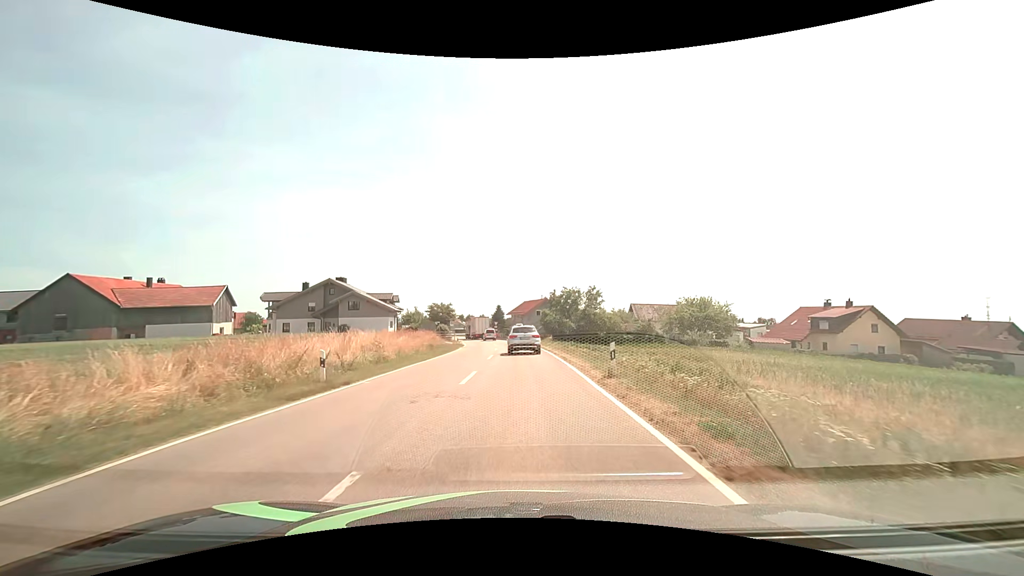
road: tertiary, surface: asphalt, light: Day
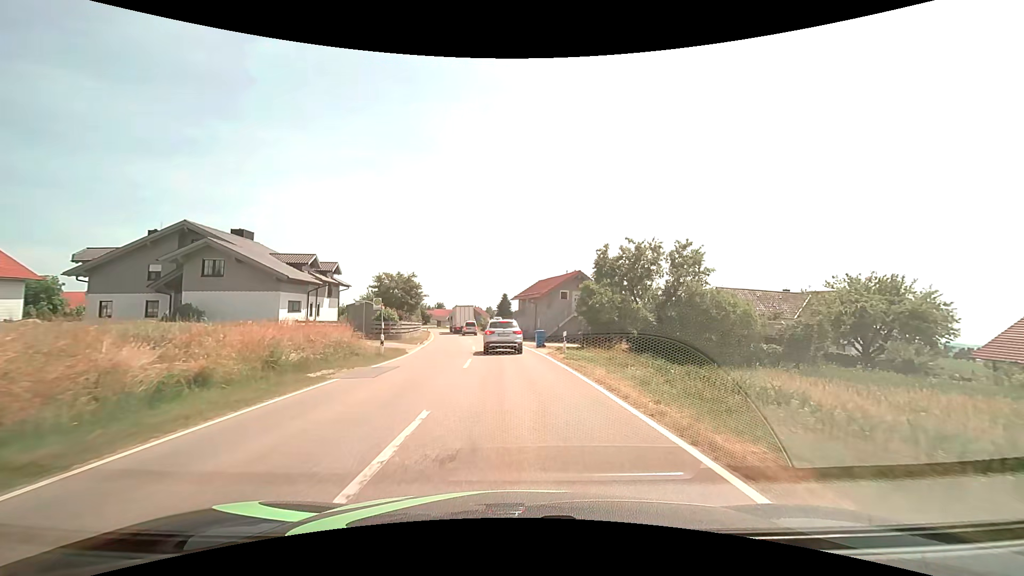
(-0.1, +32.0) m; -1°
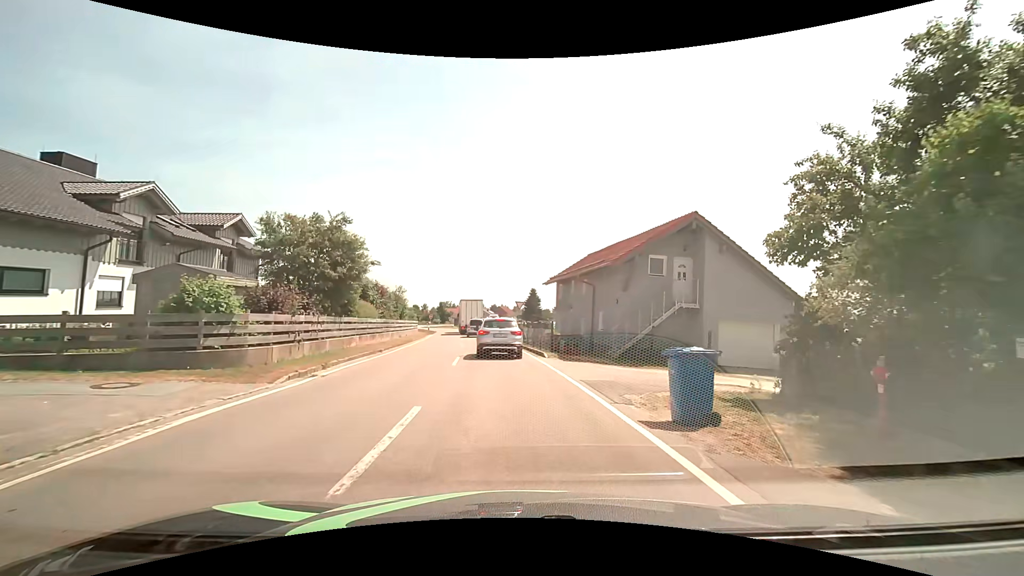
(-0.6, +23.0) m; -3°
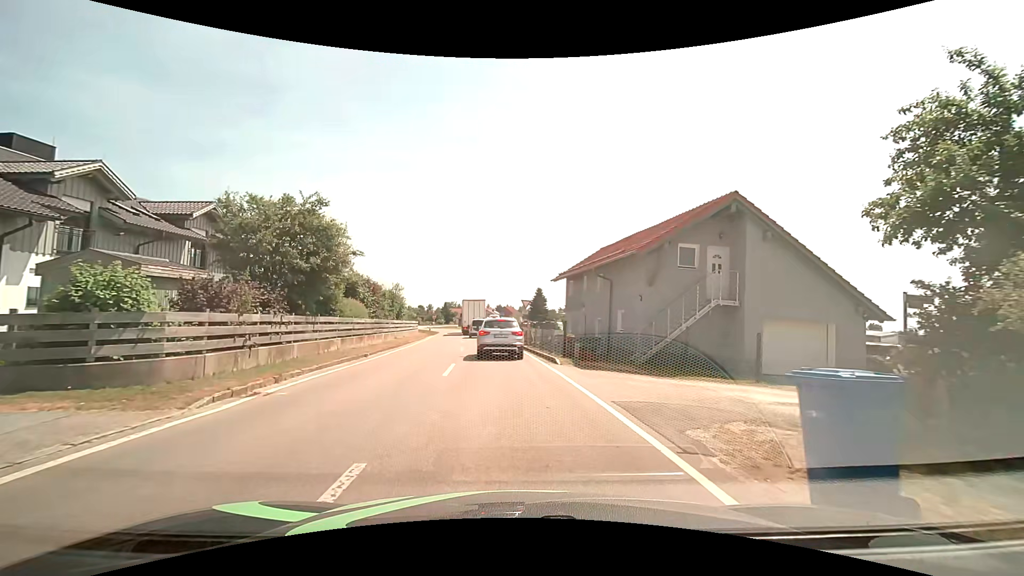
(0.0, +3.2) m; 0°
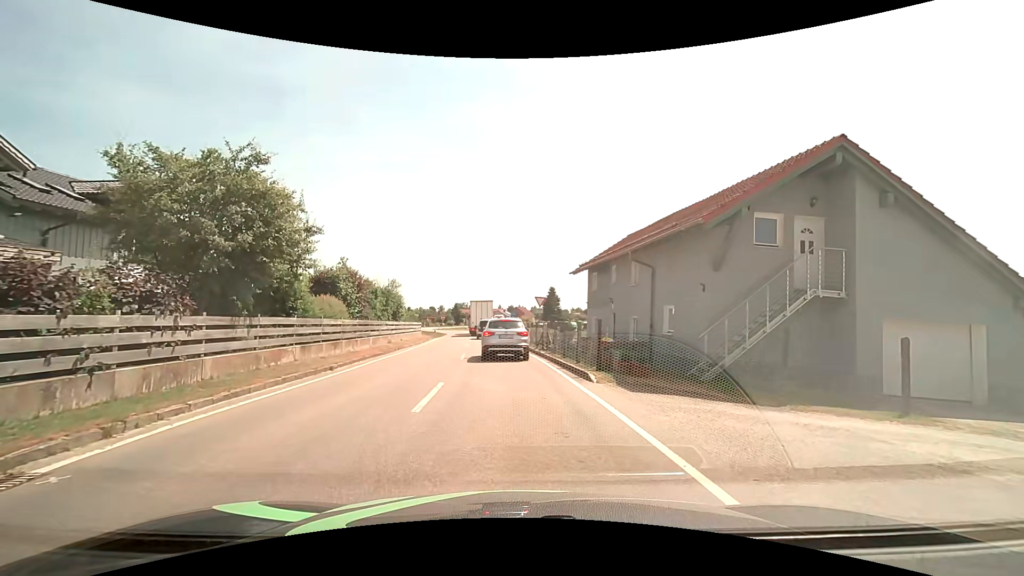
(-0.1, +5.0) m; -1°
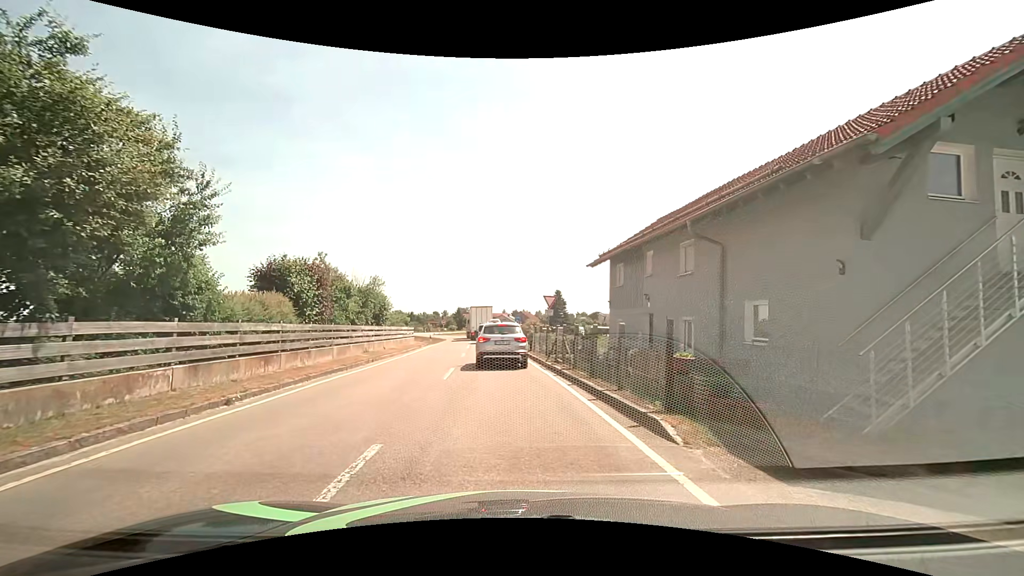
(-0.1, +5.8) m; -1°
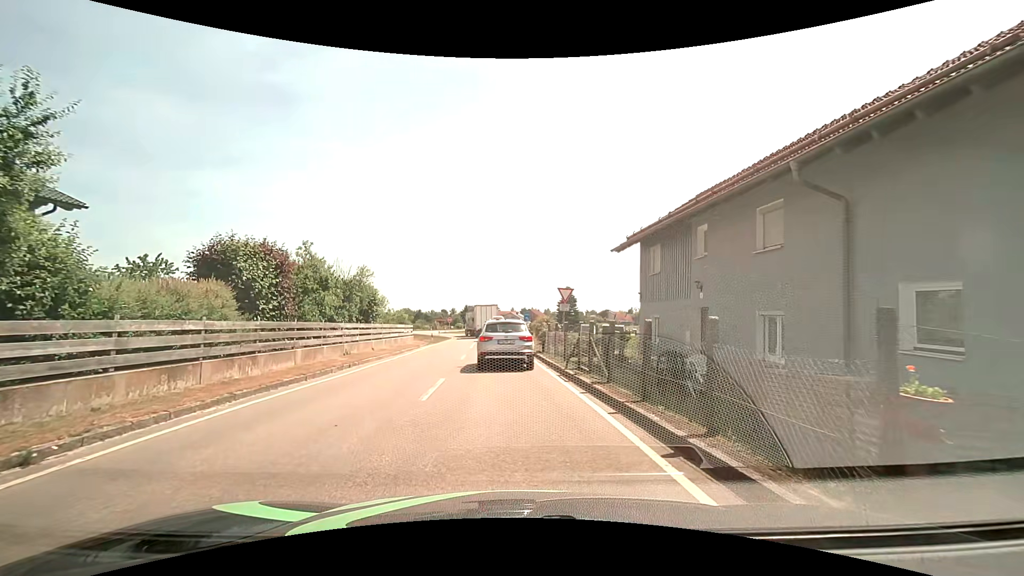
(0.0, +4.2) m; -1°
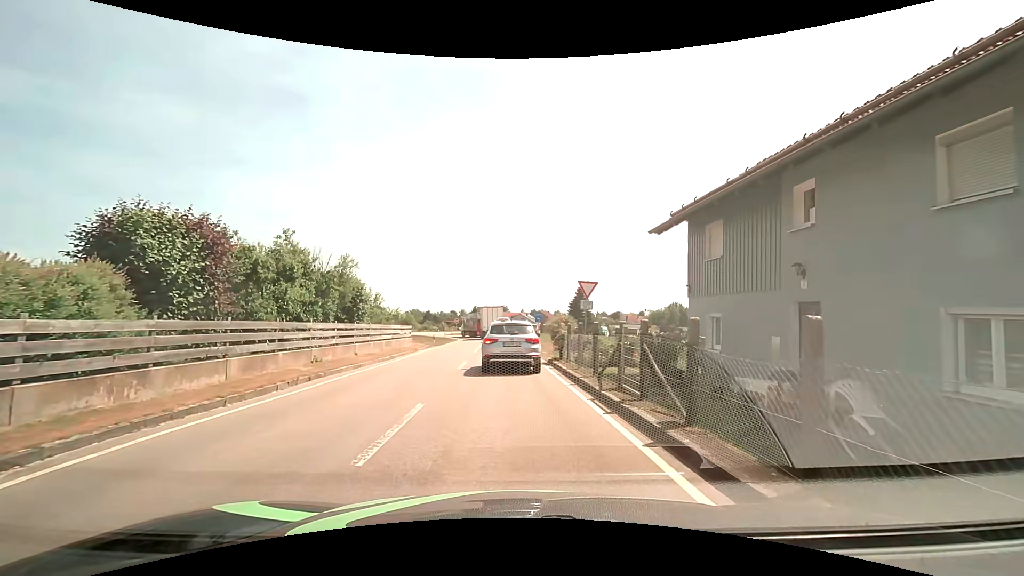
(0.0, +4.4) m; -1°
(0, +10) (0, +20) (-1, +30) (-1, +40) (-2, +50) (-2, +60) (-3, +70) (-5, +80) (-10, +89) (-15, +97) m
